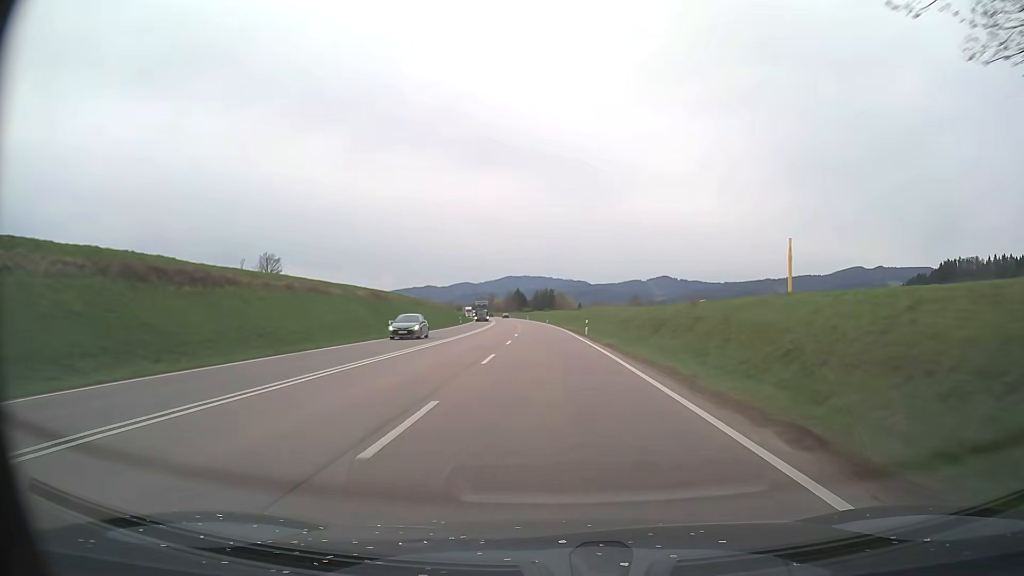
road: trunk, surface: asphalt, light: Day
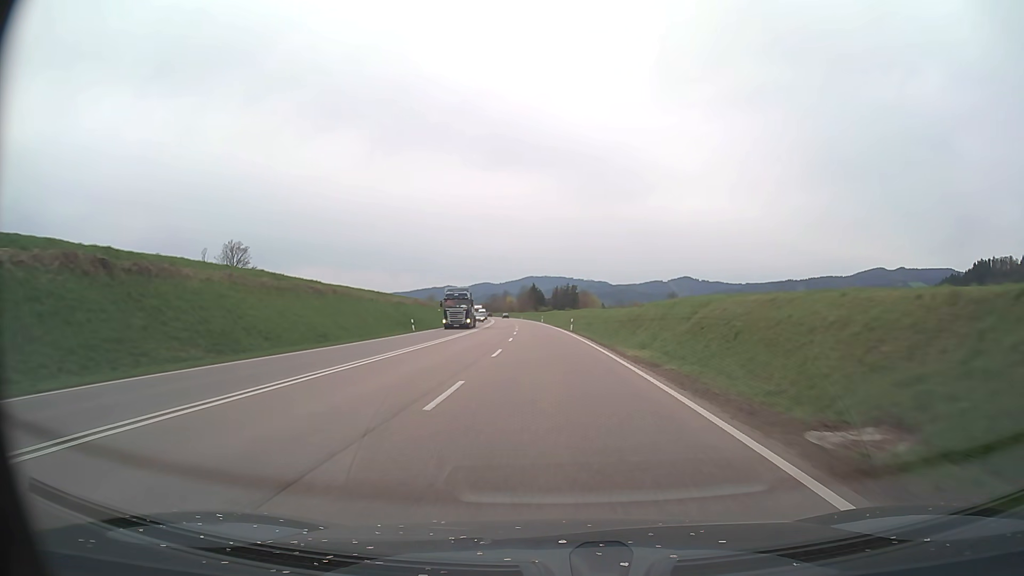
(-0.7, +44.9) m; -2°
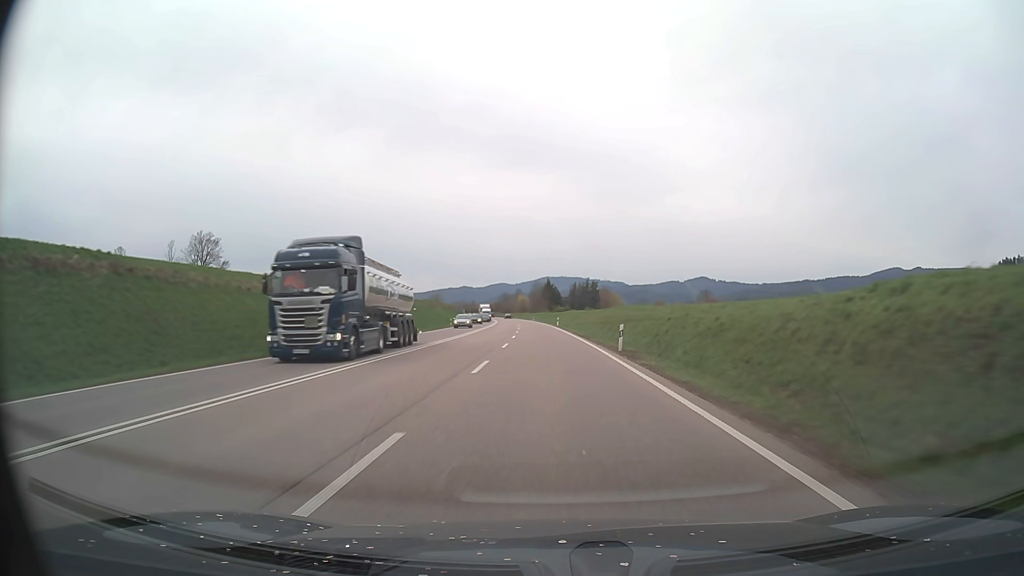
(-0.3, +30.0) m; -1°
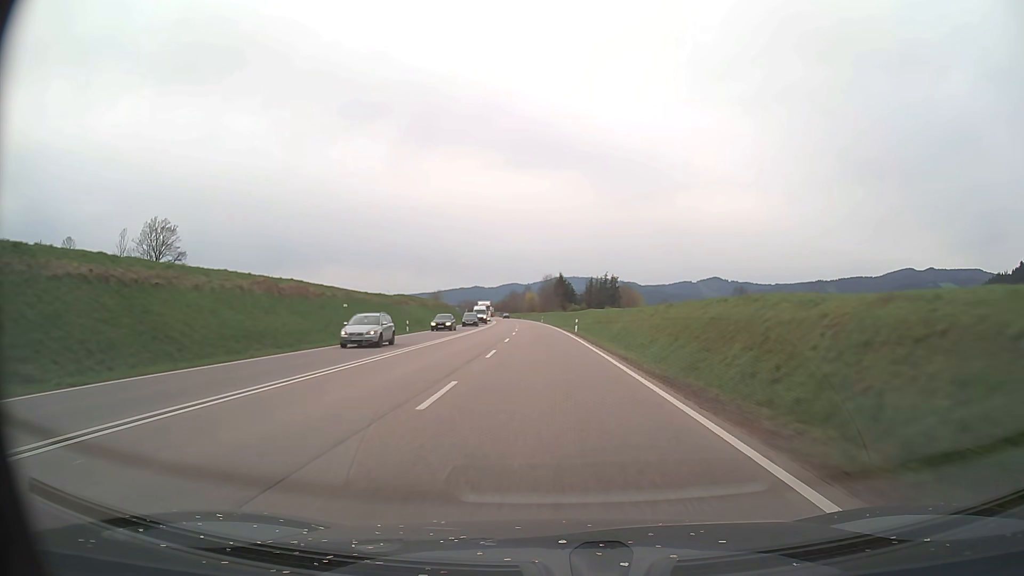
(-0.3, +30.0) m; -1°
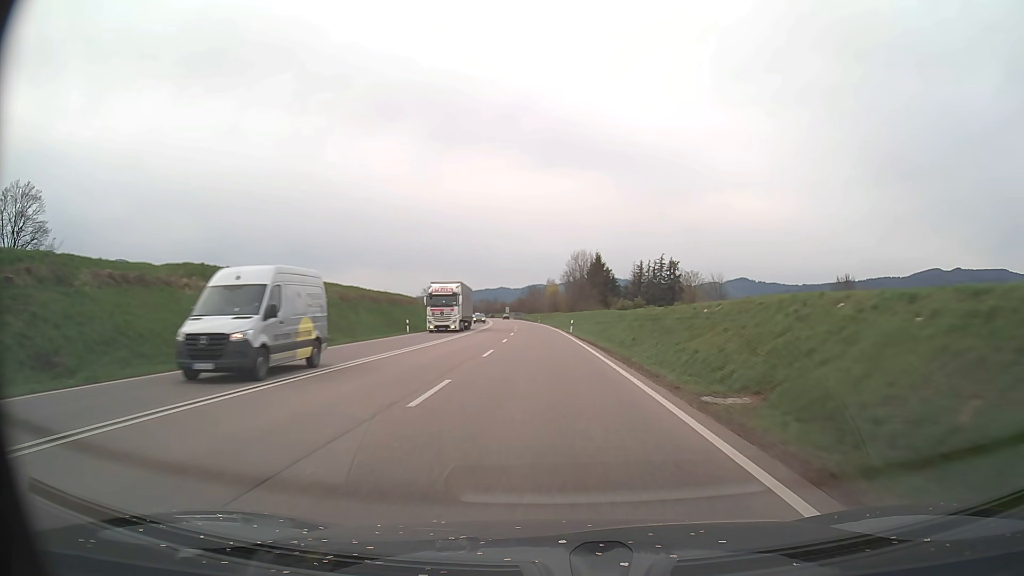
(-1.2, +59.9) m; -2°
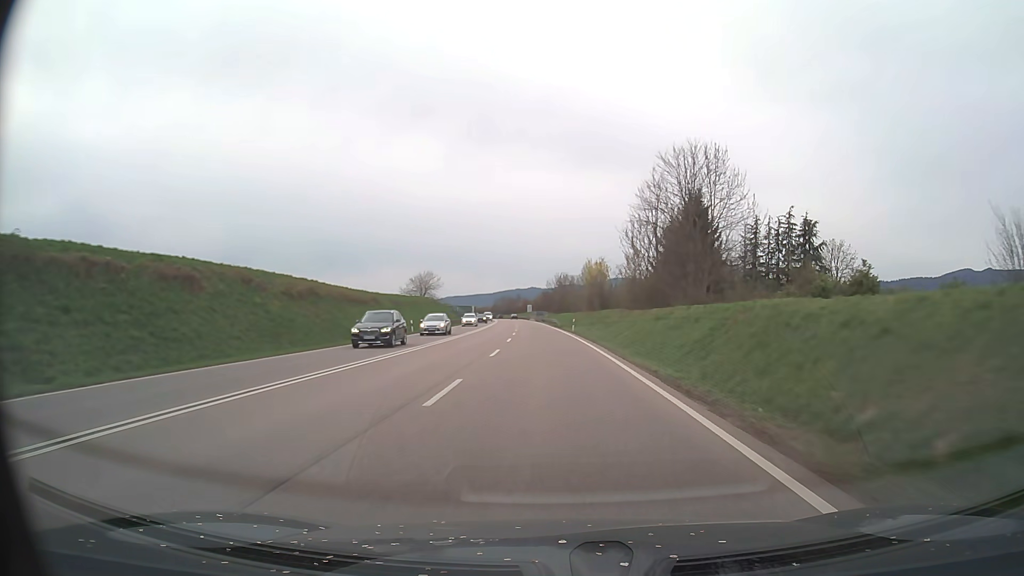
(-1.5, +60.0) m; -3°
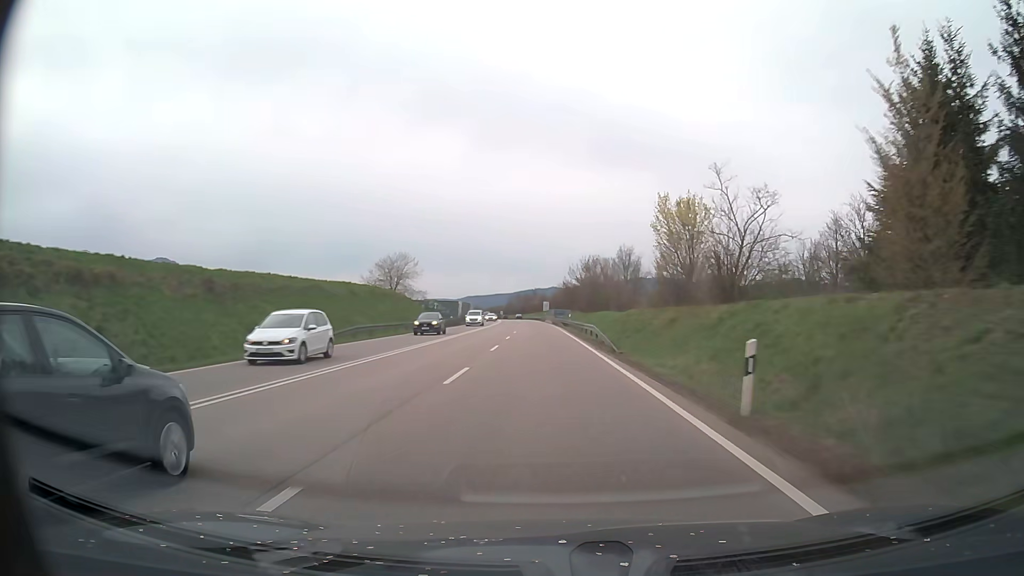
(-0.7, +45.0) m; -2°
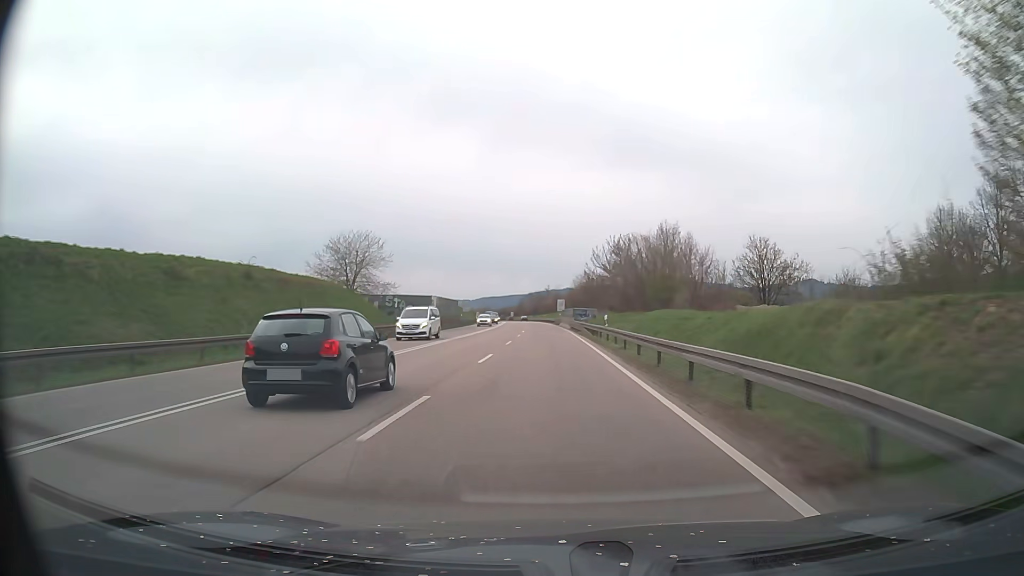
(-0.3, +30.0) m; -1°
(0, +10) (0, +20) (0, +30) (0, +40) (-1, +50) (-1, +60) (-1, +70) (-2, +80) (-2, +90) (-2, +100) m
